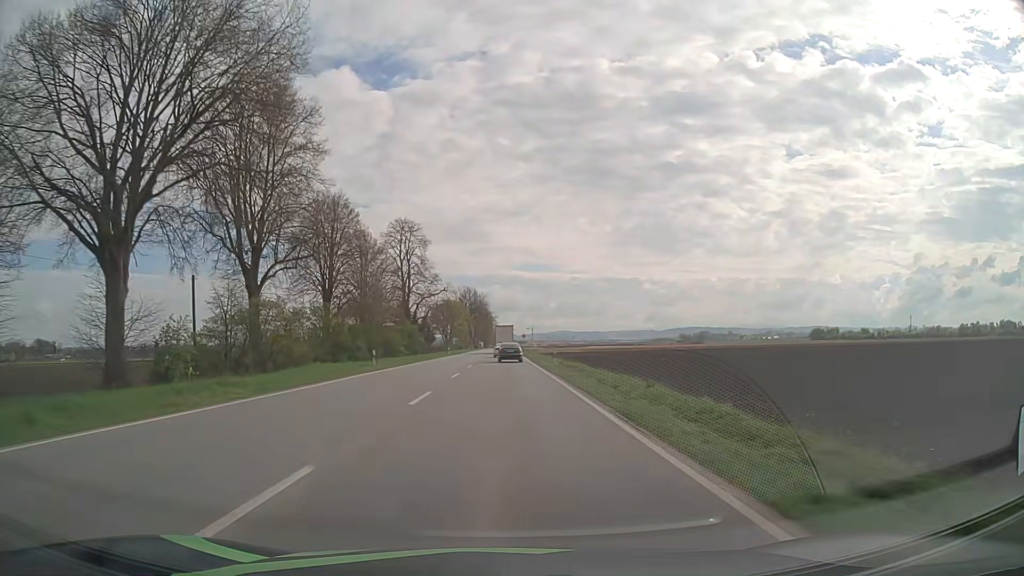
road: primary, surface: asphalt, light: Day
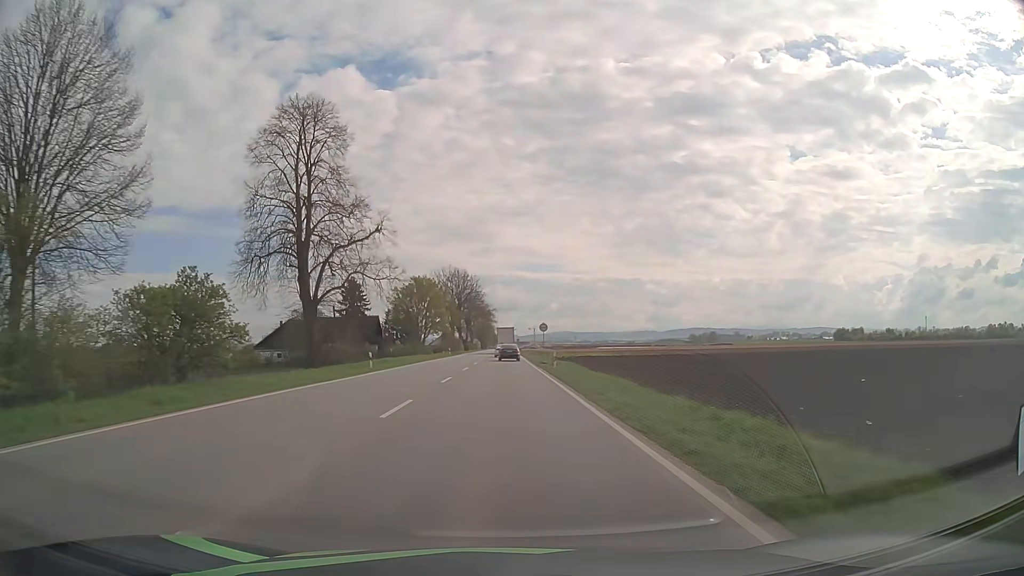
(0.0, +50.9) m; 0°
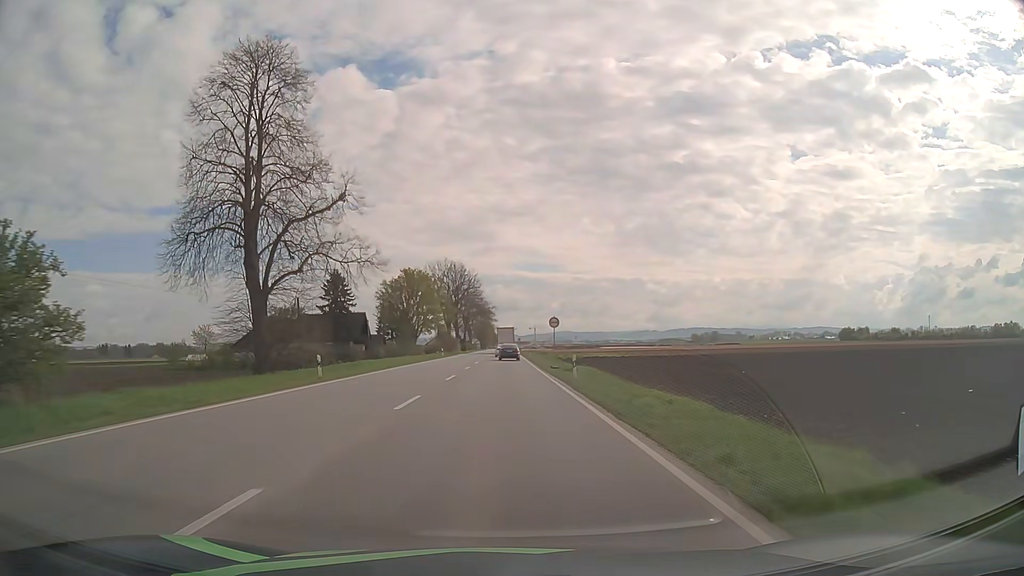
(0.0, +10.4) m; 0°
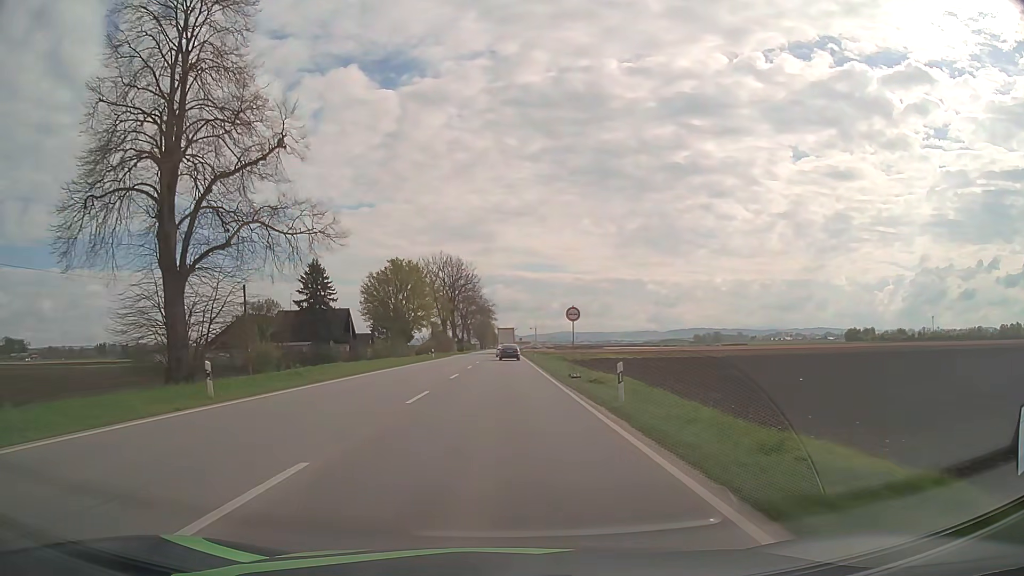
(0.0, +10.4) m; 0°
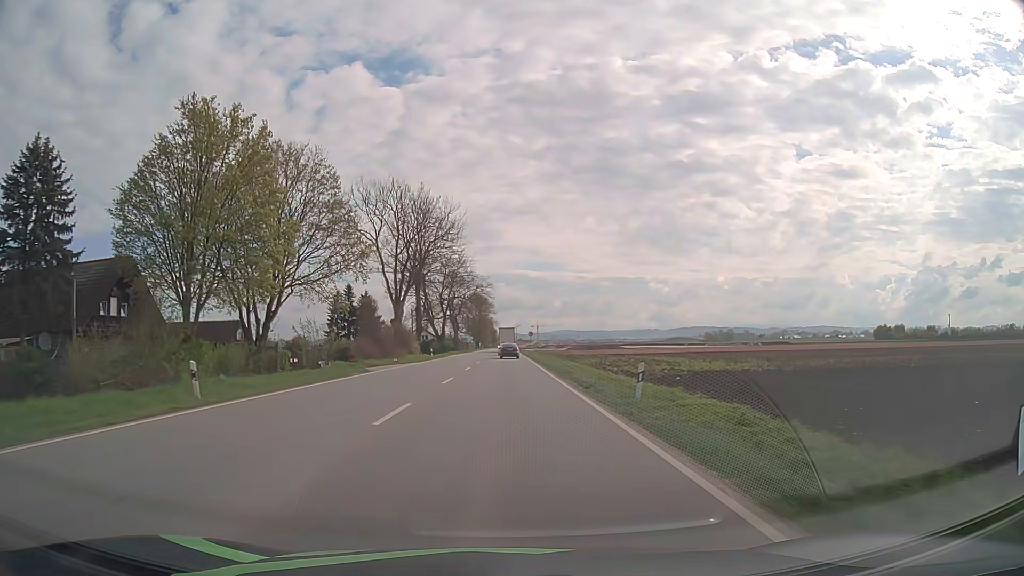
(0.0, +52.5) m; 0°
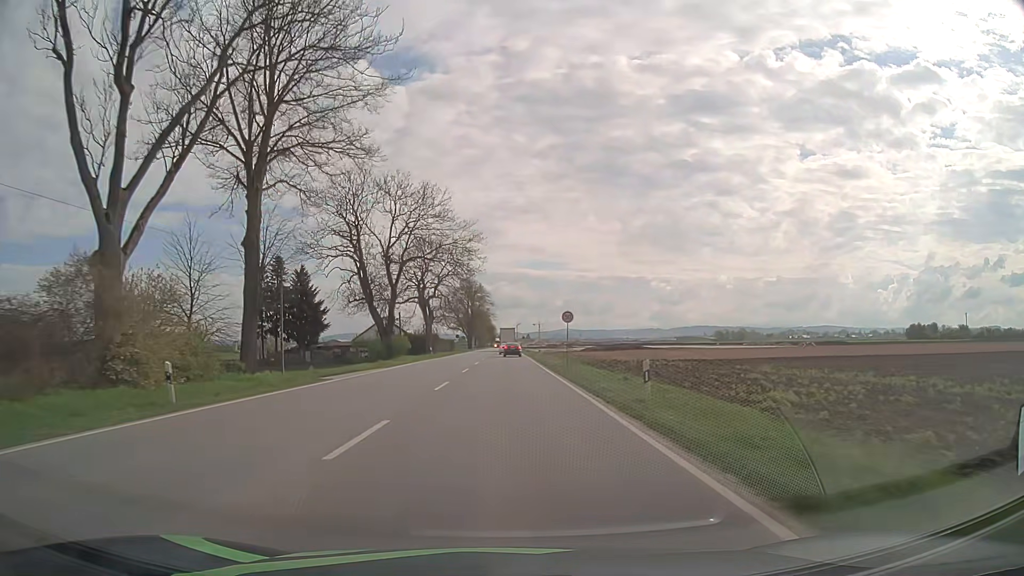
(0.0, +51.5) m; 0°
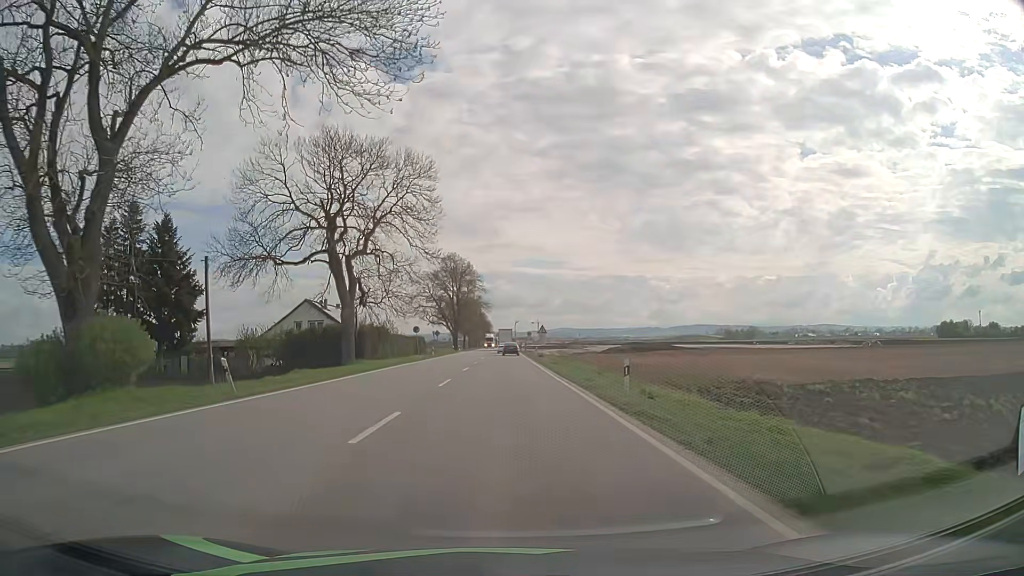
(+0.1, +45.9) m; 0°
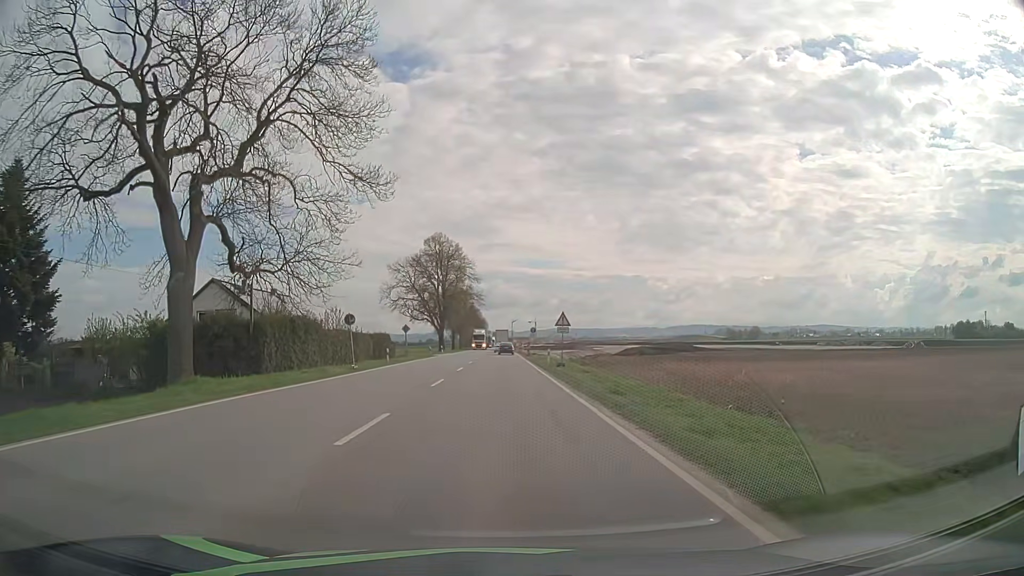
(+0.1, +24.2) m; 0°
(0, +10) (0, +20) (0, +30) (0, +40) (0, +50) (0, +60) (-1, +70) (-1, +80) (-1, +90) (-1, +100) m
